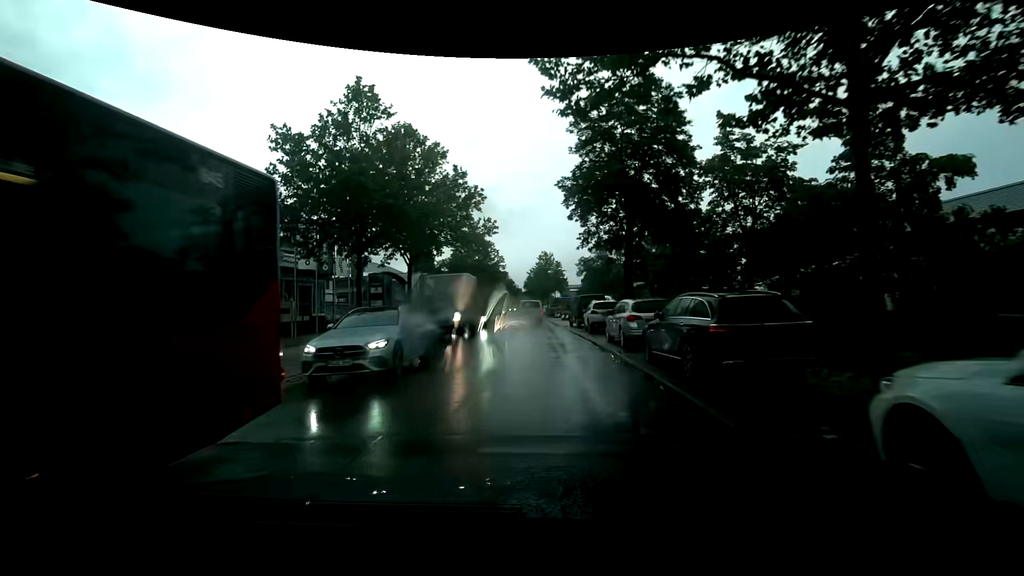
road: unclassified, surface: asphalt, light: Day
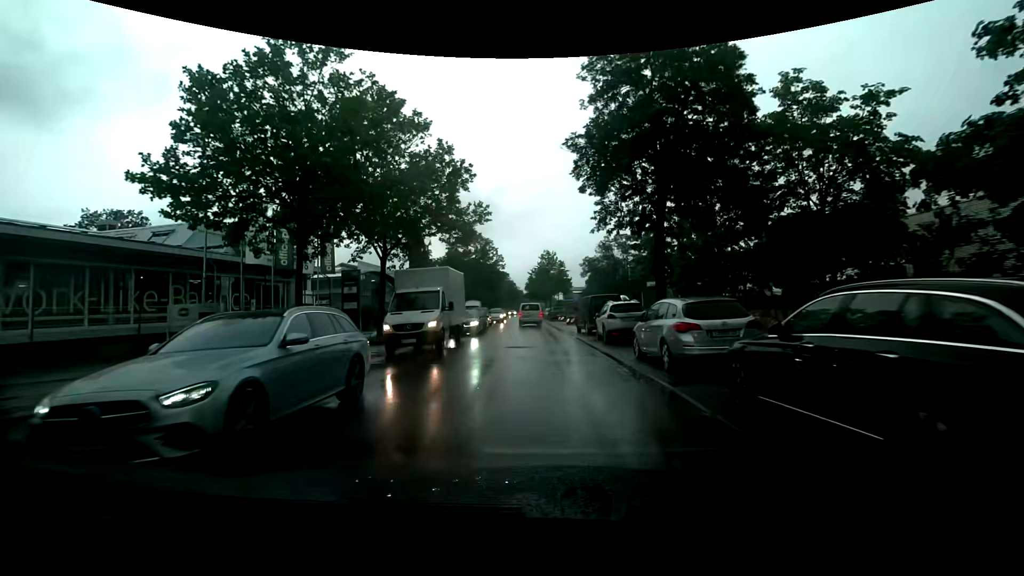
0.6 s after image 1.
(0.0, +5.3) m; -1°
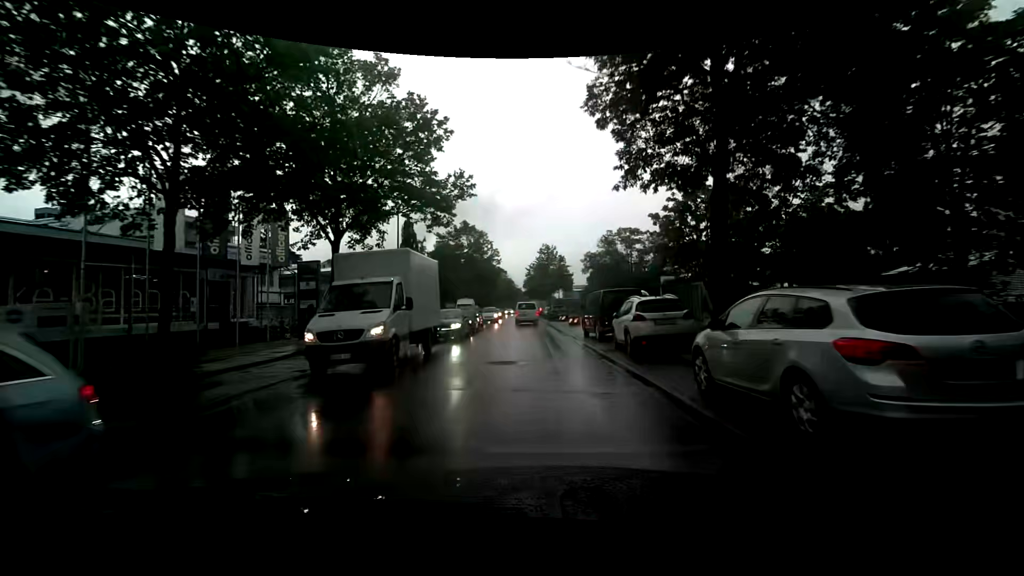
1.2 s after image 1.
(0.0, +5.5) m; +1°
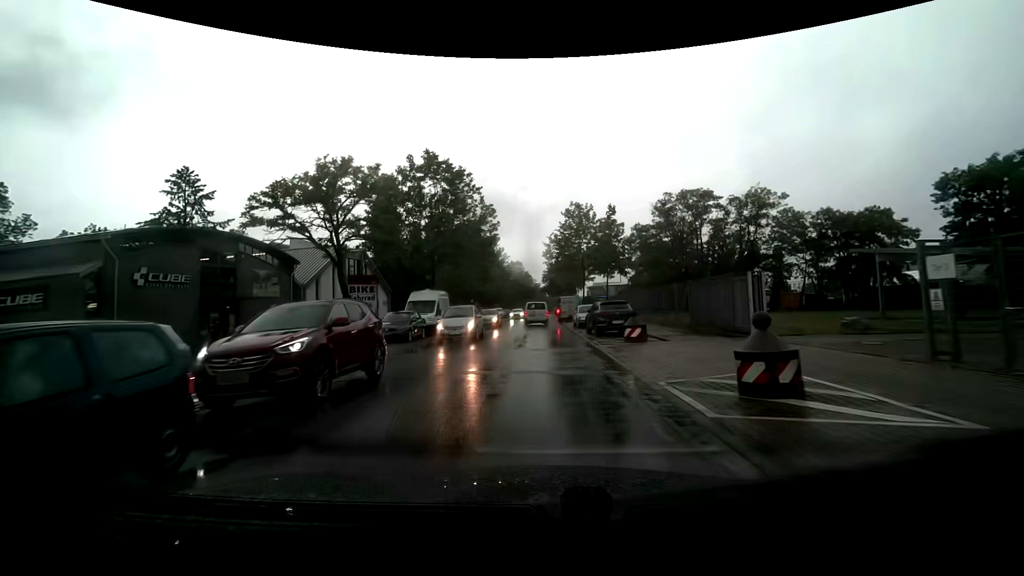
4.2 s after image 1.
(-0.8, +27.8) m; -3°
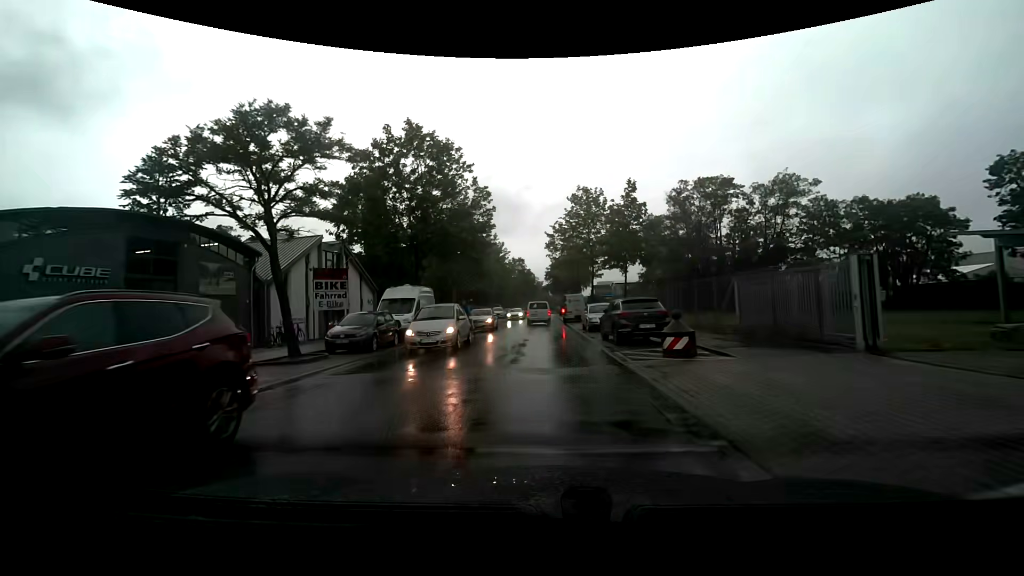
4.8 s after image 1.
(0.0, +5.3) m; 0°
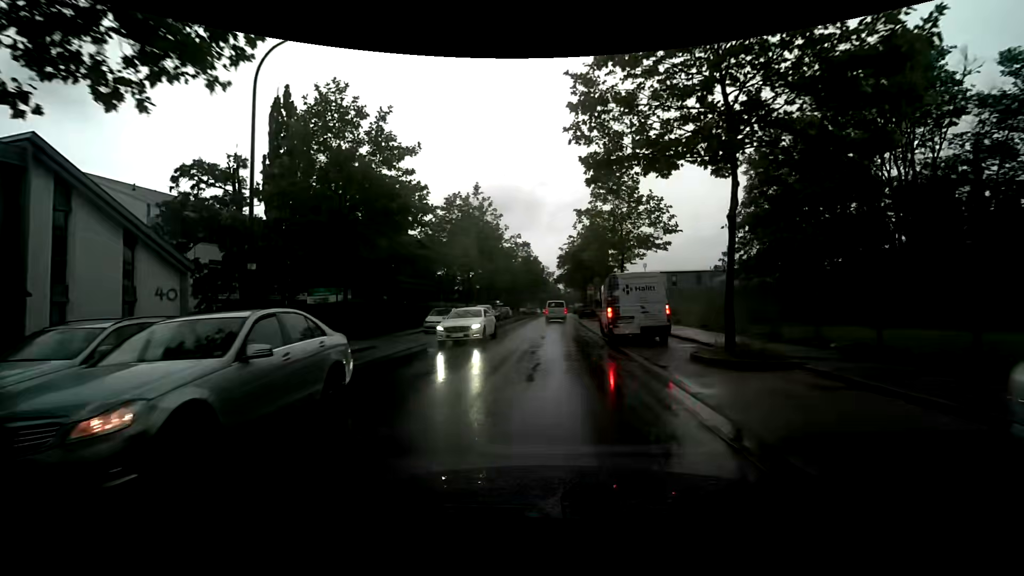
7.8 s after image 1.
(0.0, +26.6) m; -1°
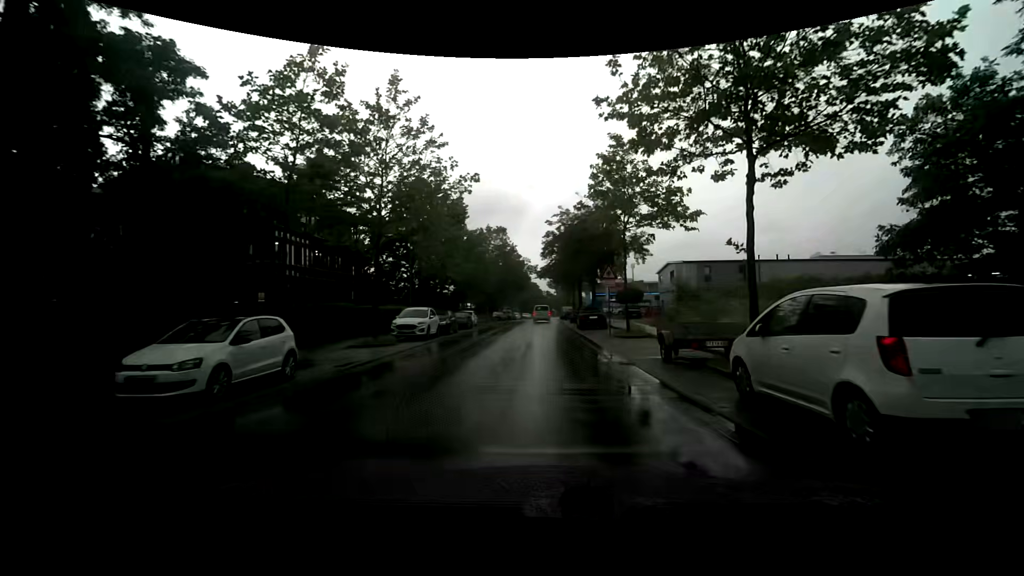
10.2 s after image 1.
(+0.2, +19.7) m; +2°
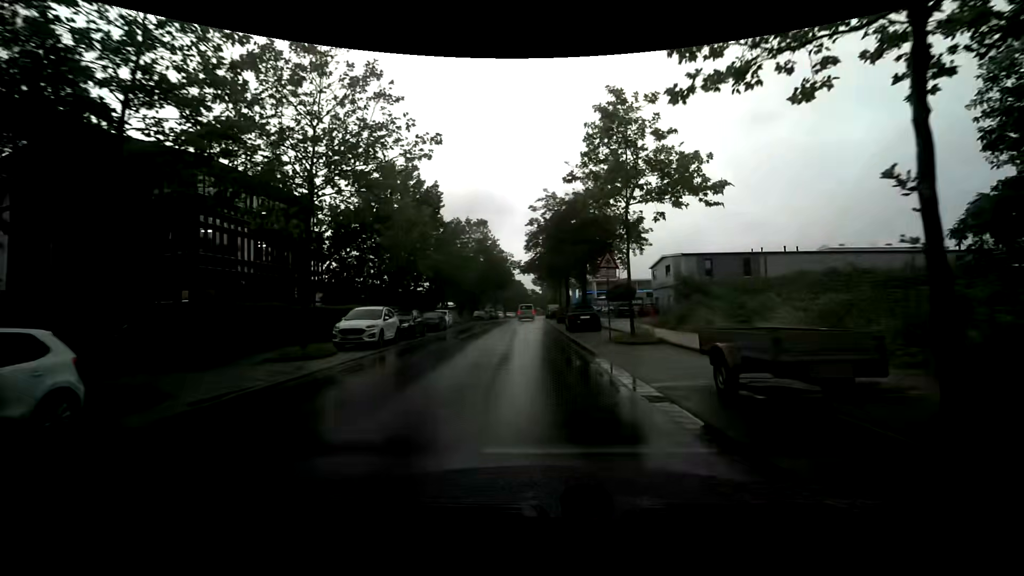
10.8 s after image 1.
(+0.1, +5.1) m; +2°
(0, +10) (0, +20) (-1, +30) (-1, +40) (-1, +50) (-1, +60) (-1, +70) (-2, +80) (-2, +90) (-1, +100) m
